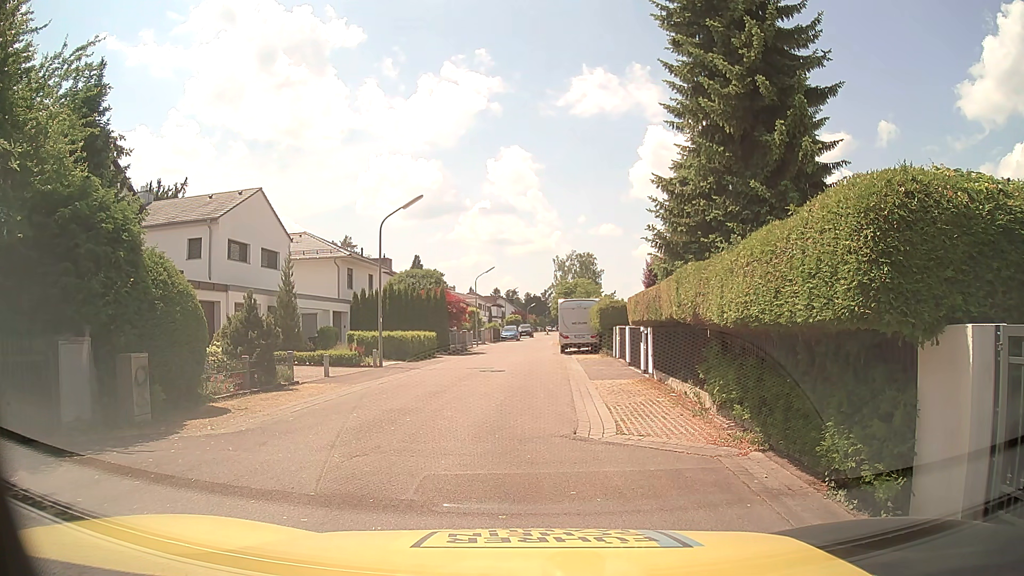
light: Day
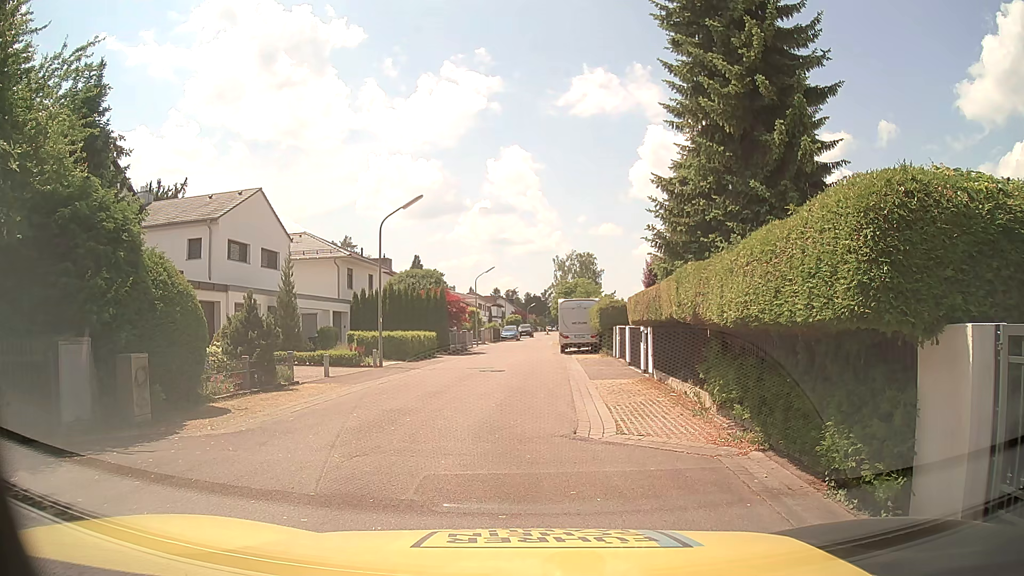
(0.0, 0.0) m; 0°
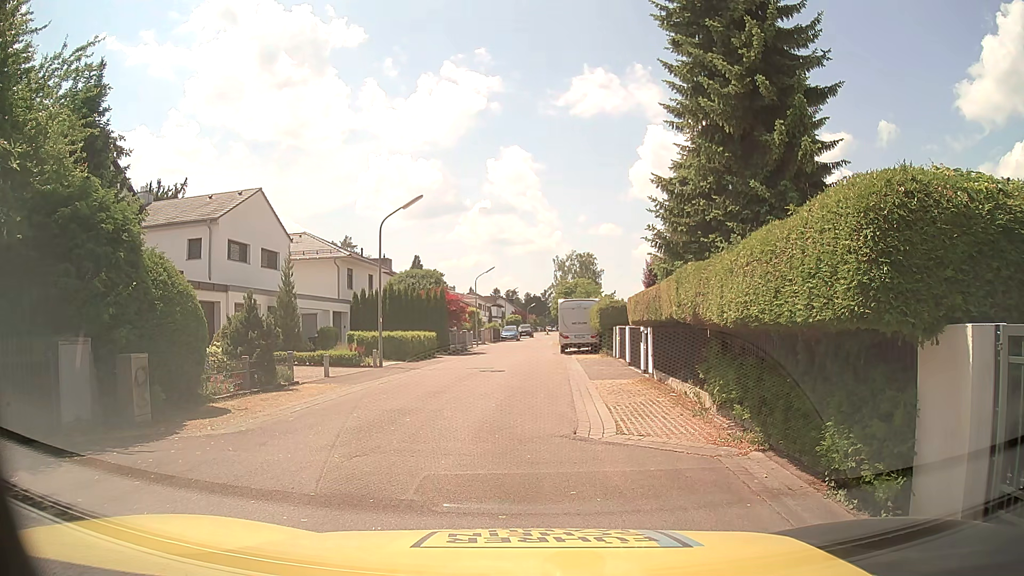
(0.0, 0.0) m; 0°
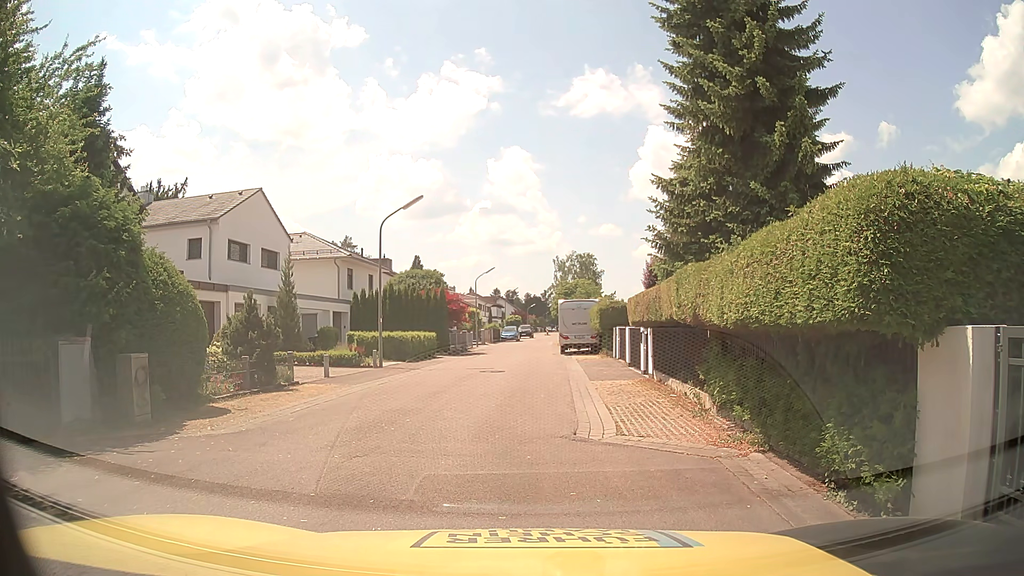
(0.0, 0.0) m; 0°
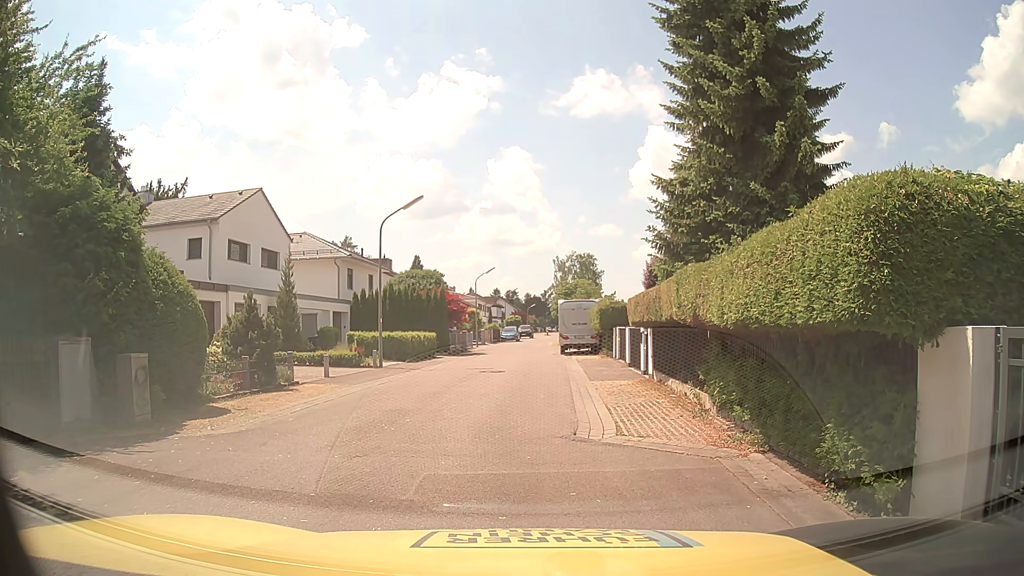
(0.0, 0.0) m; 0°
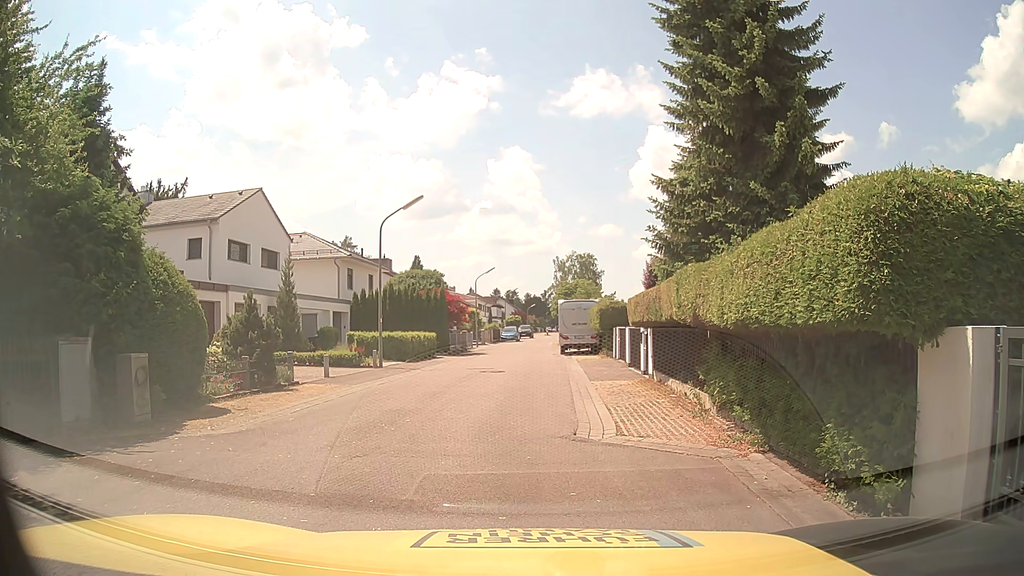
(0.0, 0.0) m; 0°
